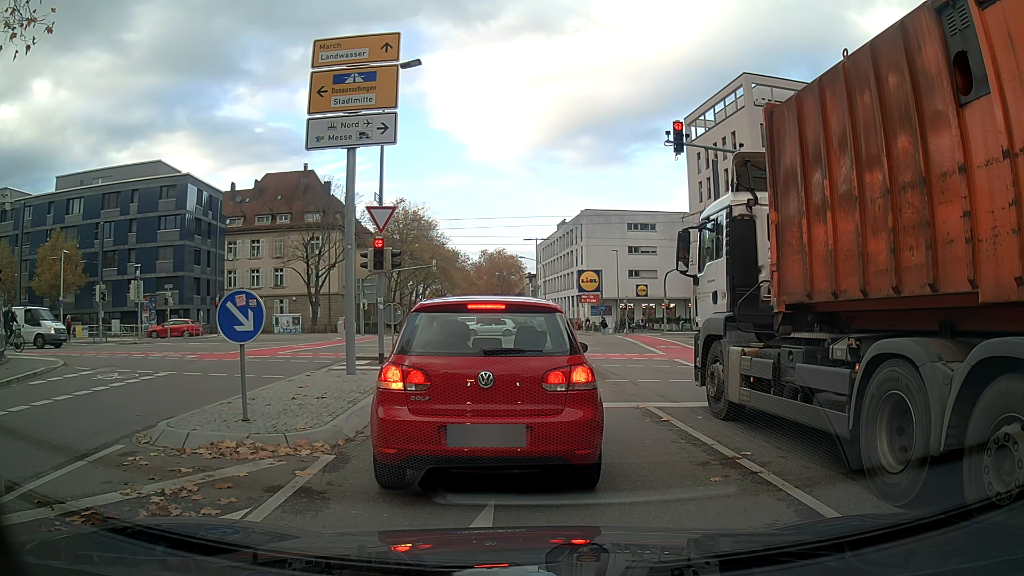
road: tertiary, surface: asphalt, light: Day
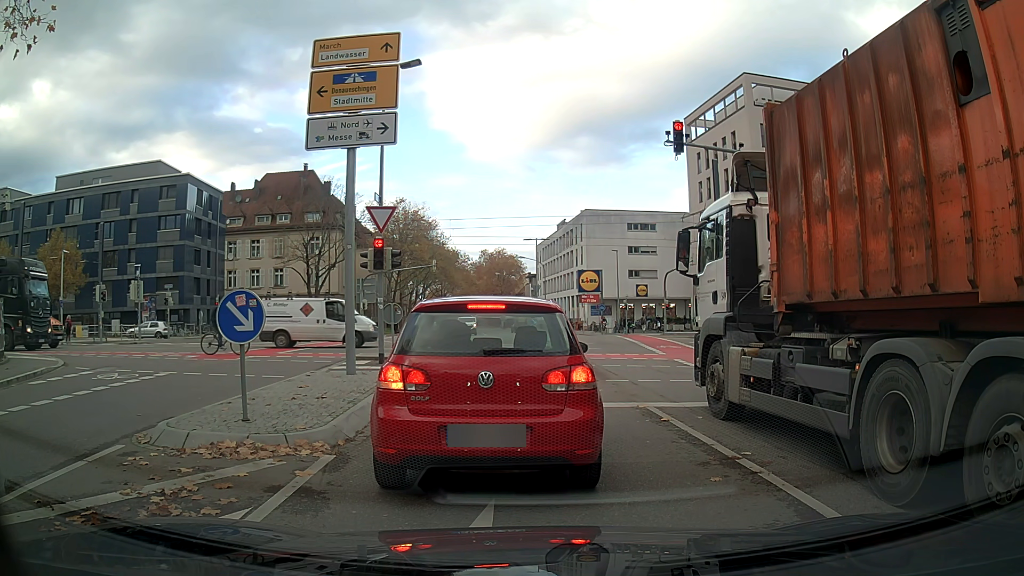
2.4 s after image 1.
(0.0, 0.0) m; 0°
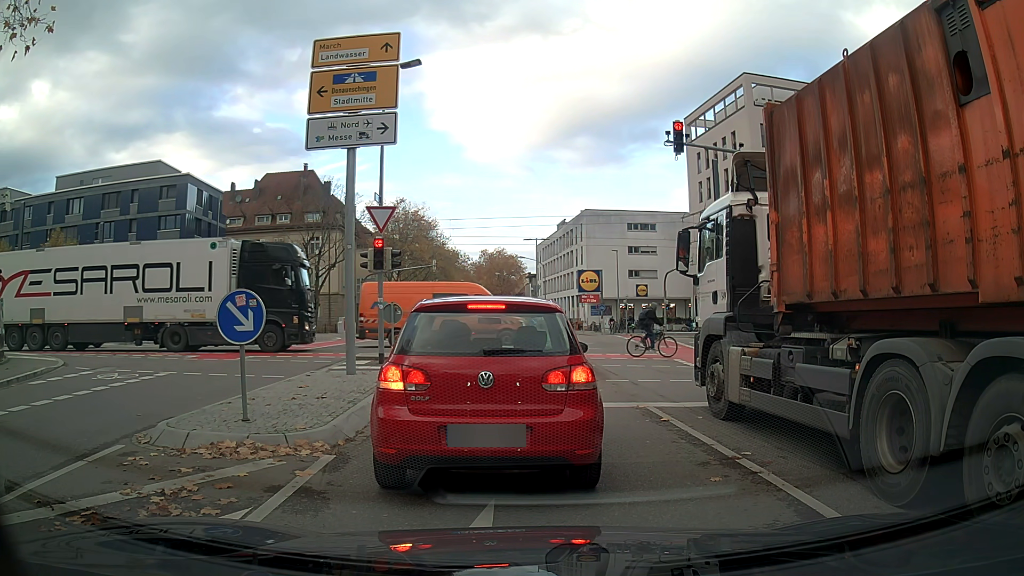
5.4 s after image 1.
(0.0, 0.0) m; 0°
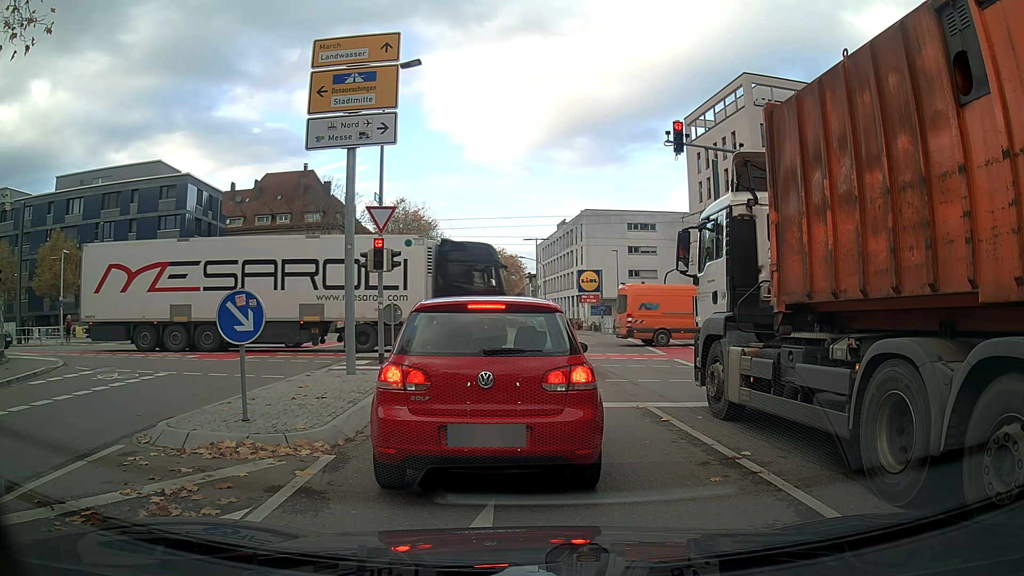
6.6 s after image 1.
(0.0, 0.0) m; 0°
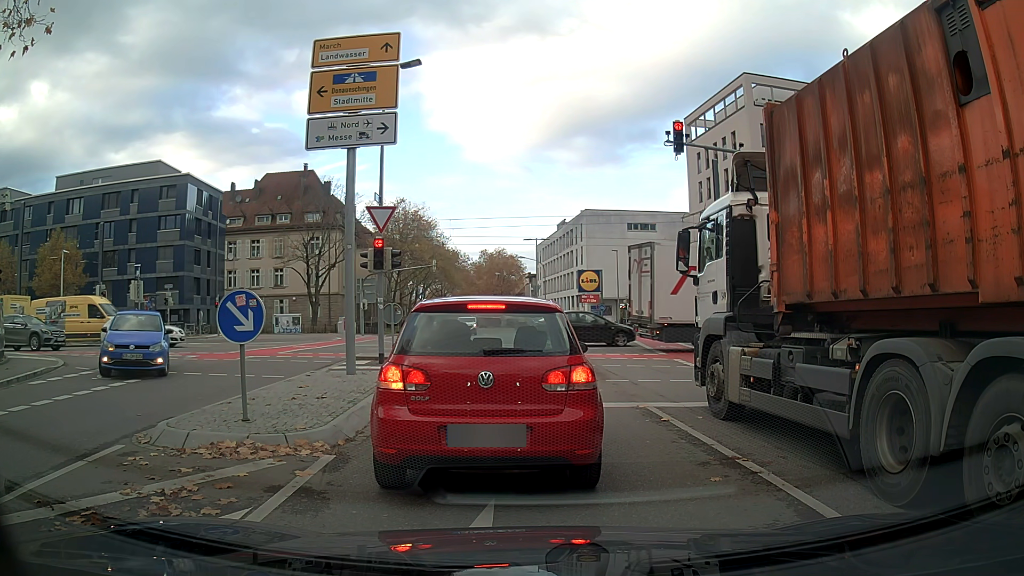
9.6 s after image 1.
(0.0, 0.0) m; 0°
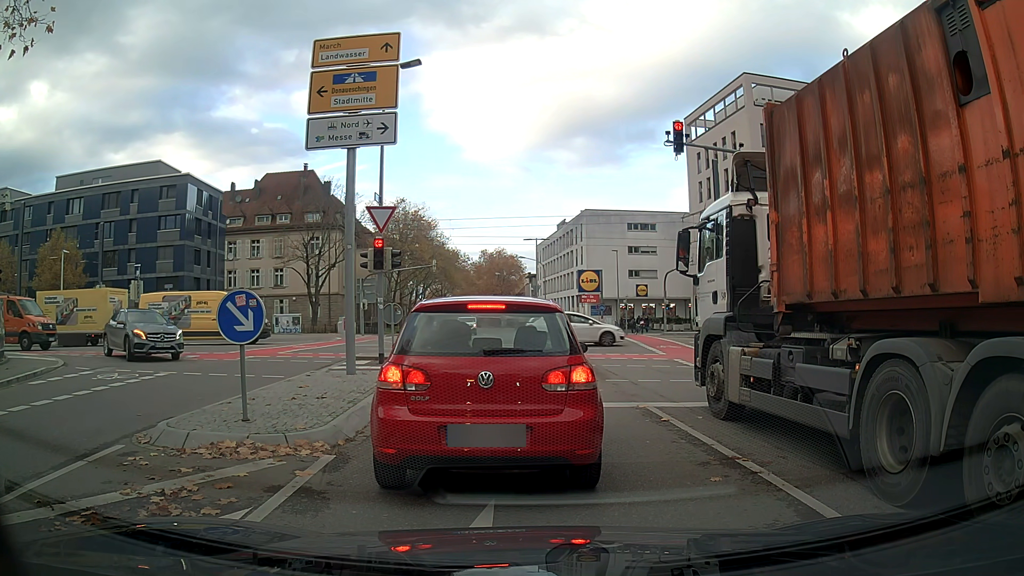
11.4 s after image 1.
(0.0, 0.0) m; 0°
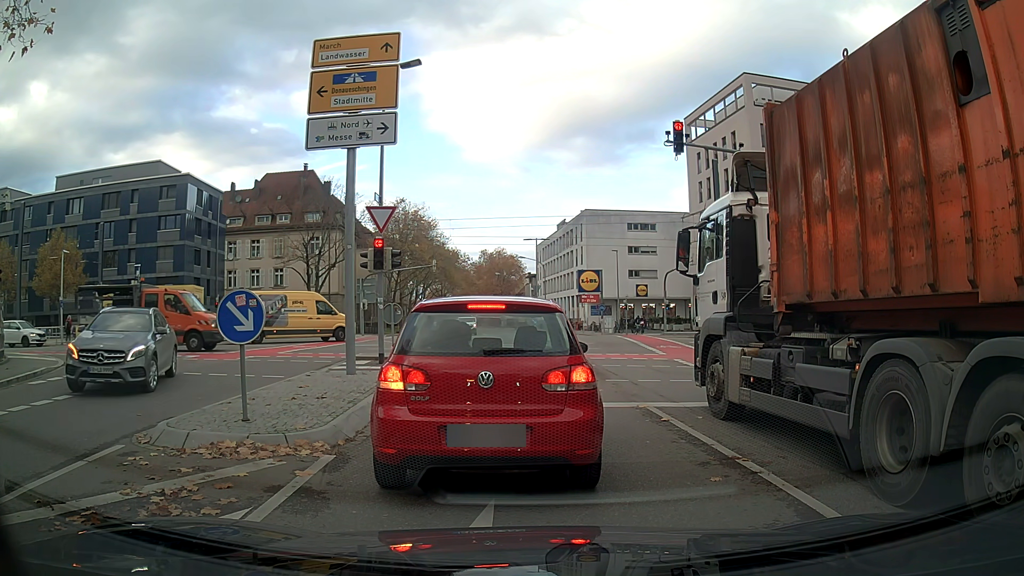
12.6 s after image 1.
(0.0, 0.0) m; 0°
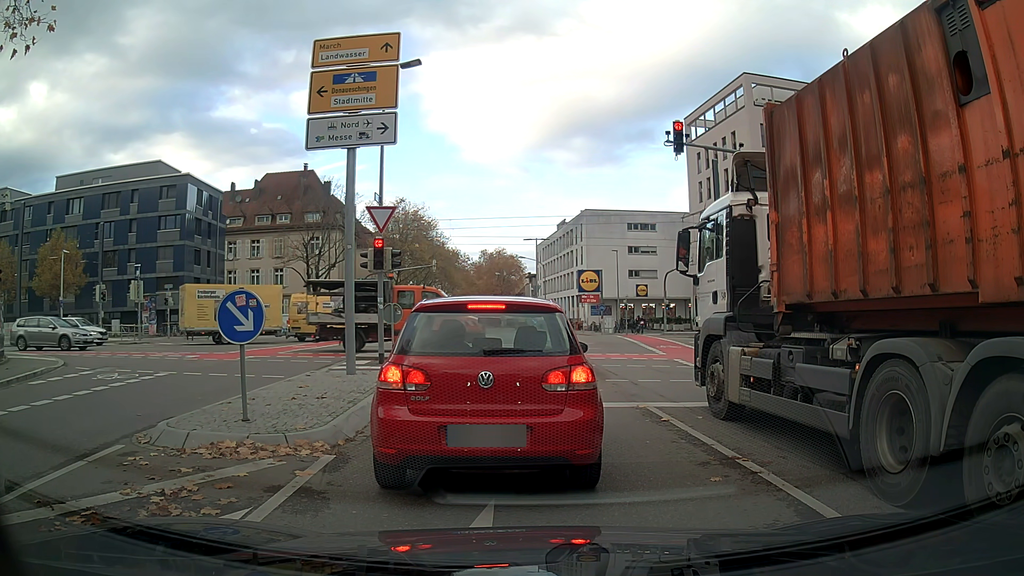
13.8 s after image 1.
(0.0, 0.0) m; 0°
(-1, +10) (-2, +20) (-5, +29) (-10, +38) (-18, +43) (-28, +45) (-38, +44) (-48, +42) (-58, +41) (-68, +39) m
